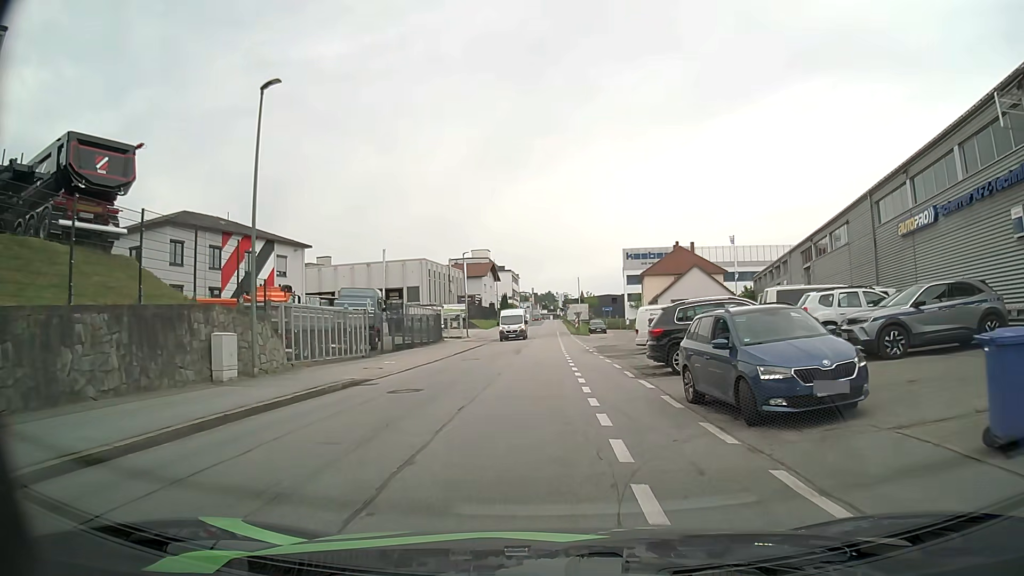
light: Day
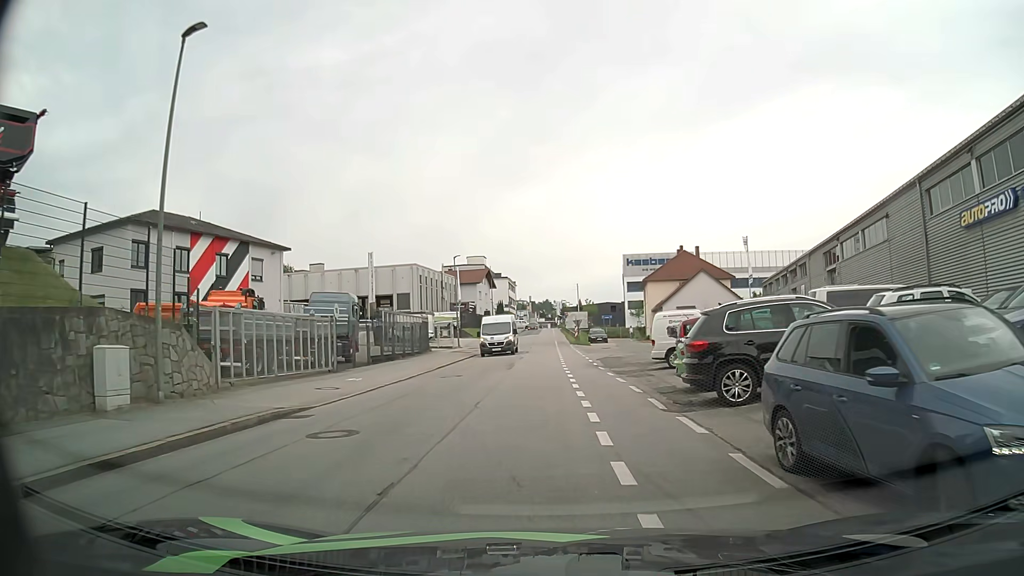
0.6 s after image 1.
(0.0, +4.7) m; -1°
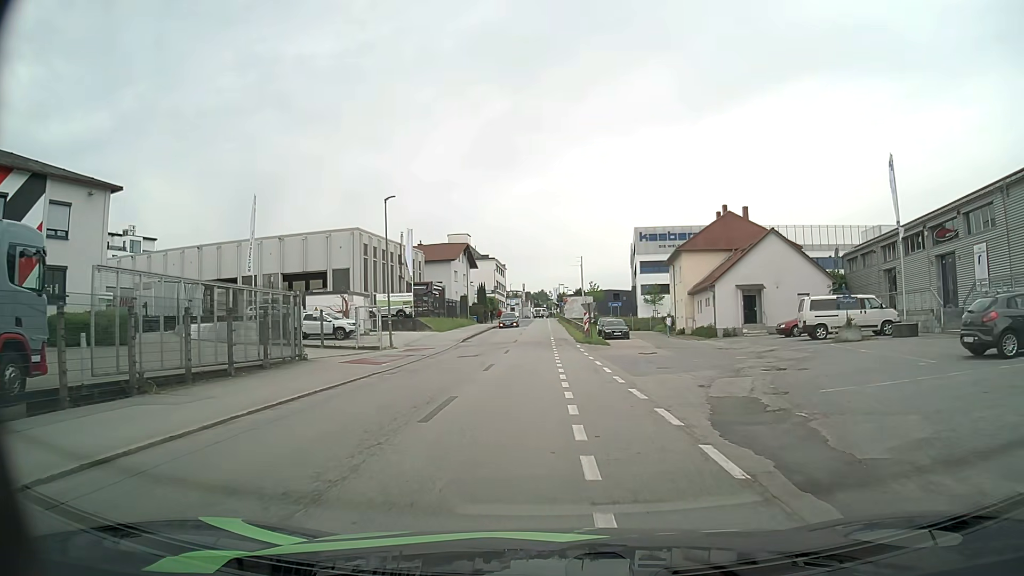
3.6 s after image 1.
(+0.2, +24.4) m; 0°
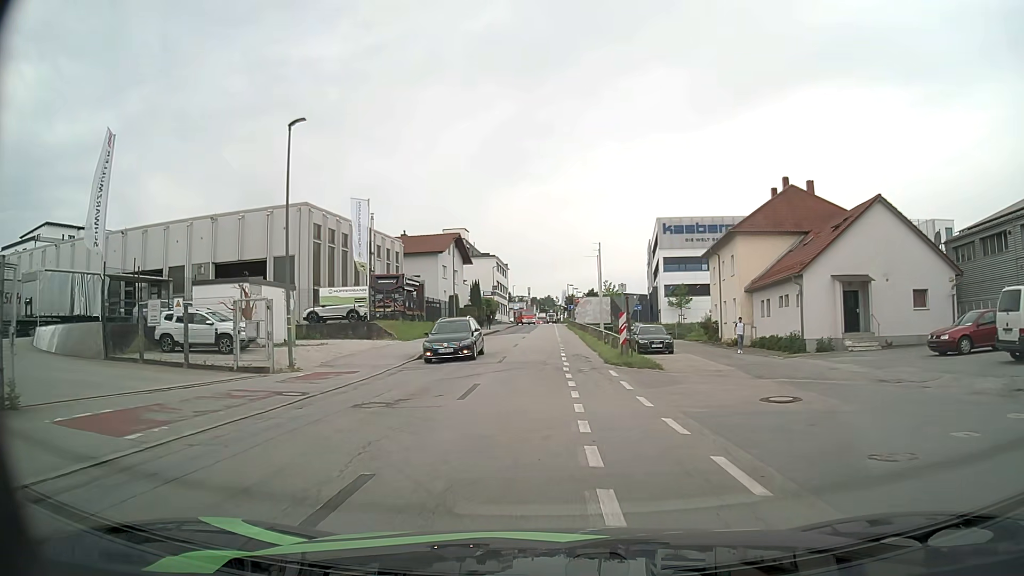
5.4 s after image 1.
(0.0, +15.4) m; -1°
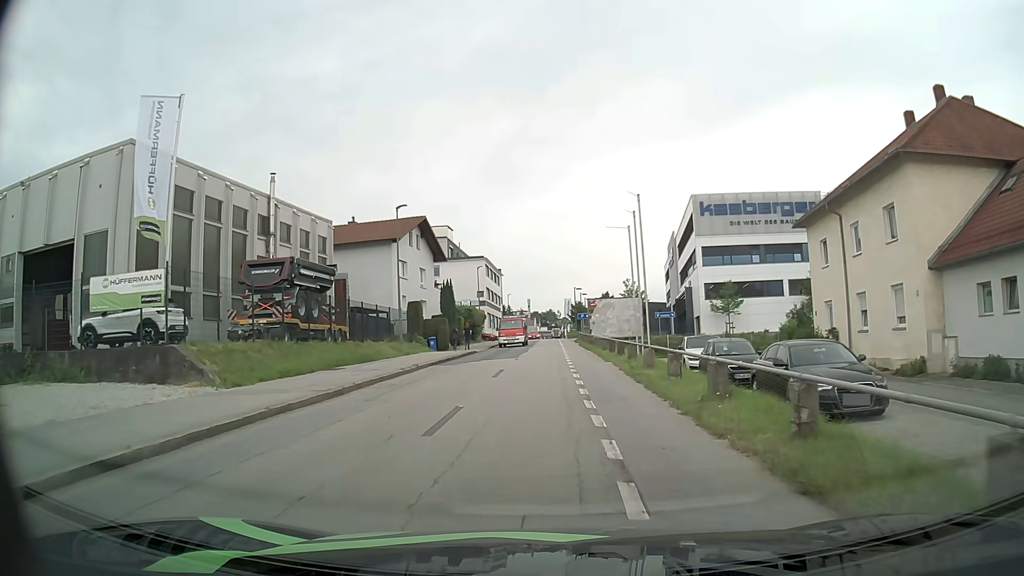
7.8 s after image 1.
(0.0, +22.3) m; 0°
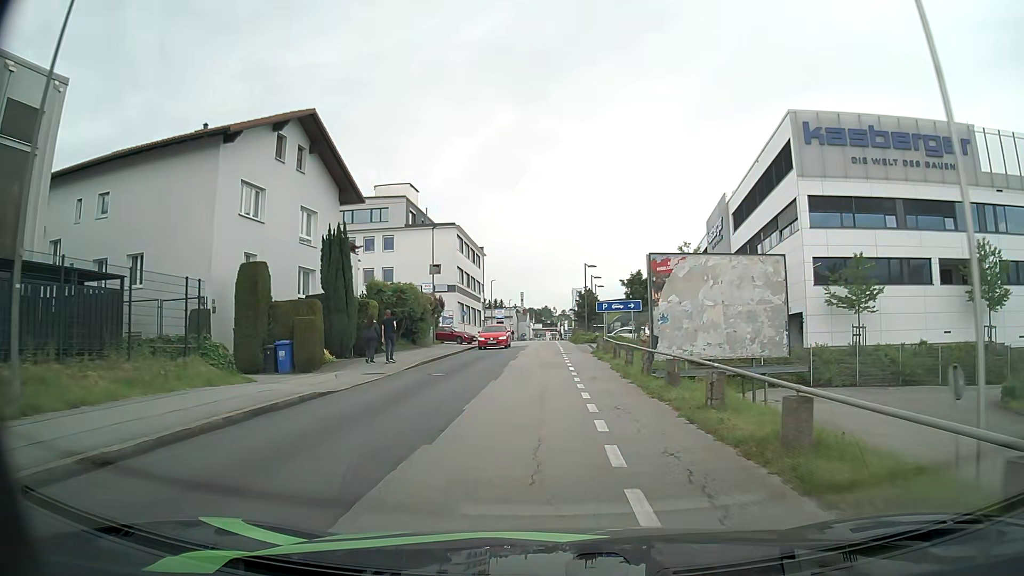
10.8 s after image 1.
(-0.1, +28.3) m; 0°
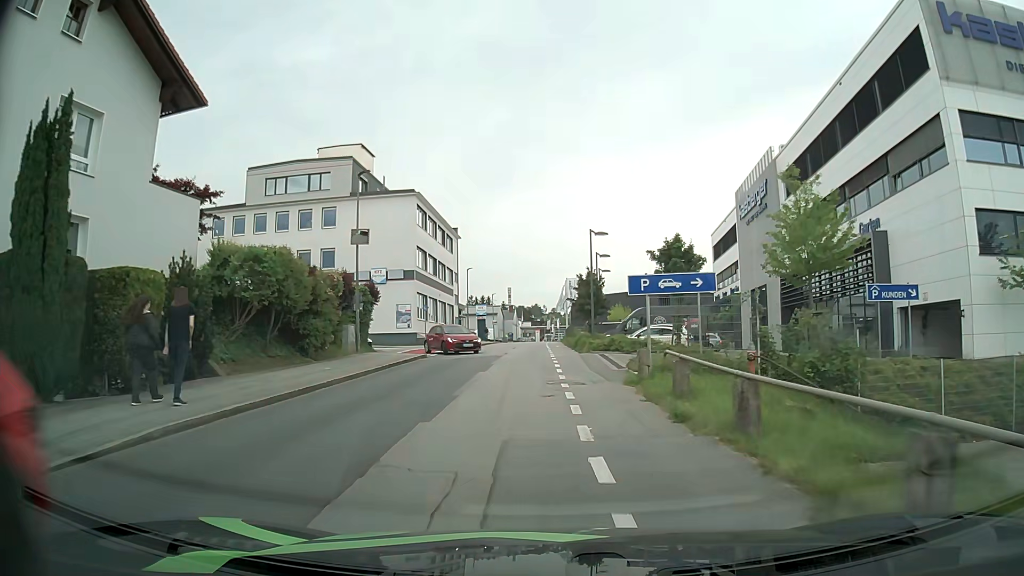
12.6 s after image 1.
(+0.2, +17.0) m; +1°
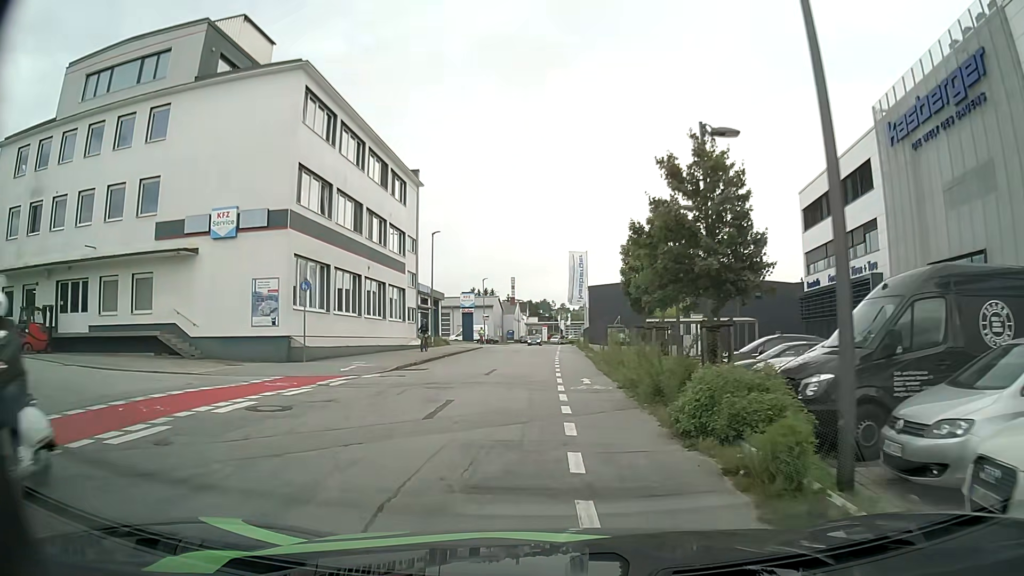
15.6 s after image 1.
(0.0, +27.8) m; 0°
(0, +10) (0, +20) (0, +30) (-1, +40) (0, +50) (0, +60) (0, +70) (0, +80) (+1, +90) (+1, +100) m
